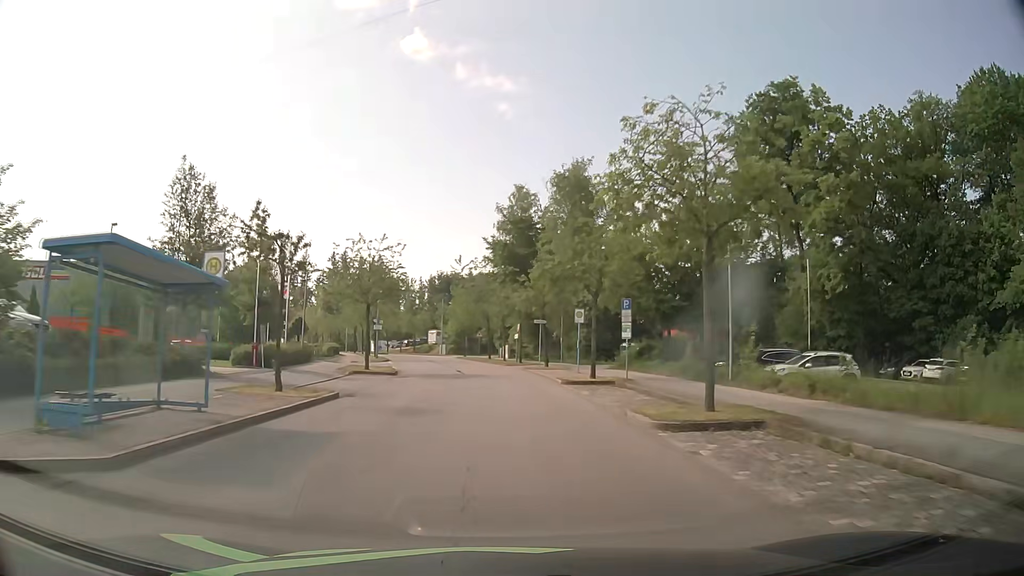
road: residential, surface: asphalt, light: Day
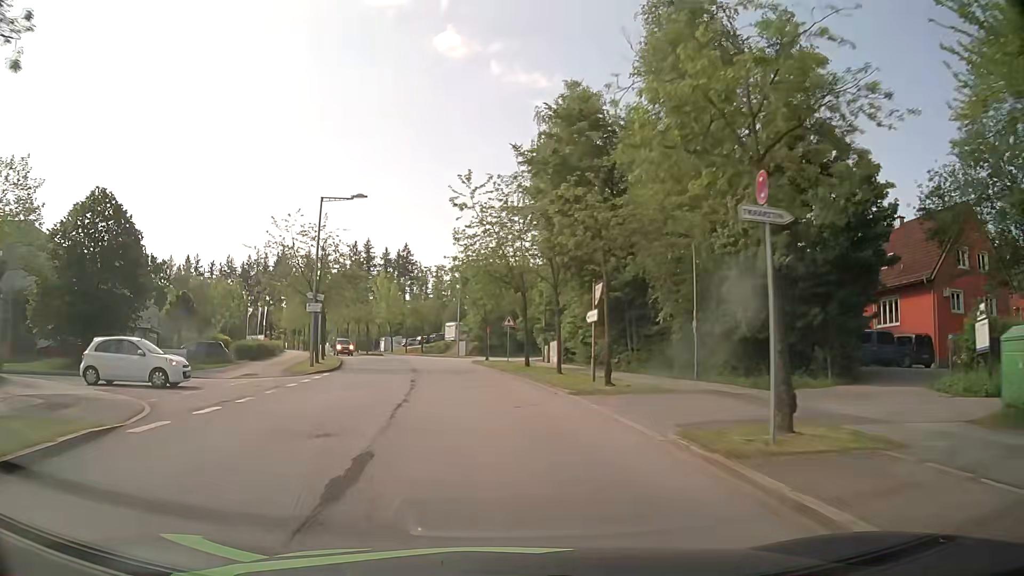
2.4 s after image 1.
(-0.4, +32.1) m; -3°
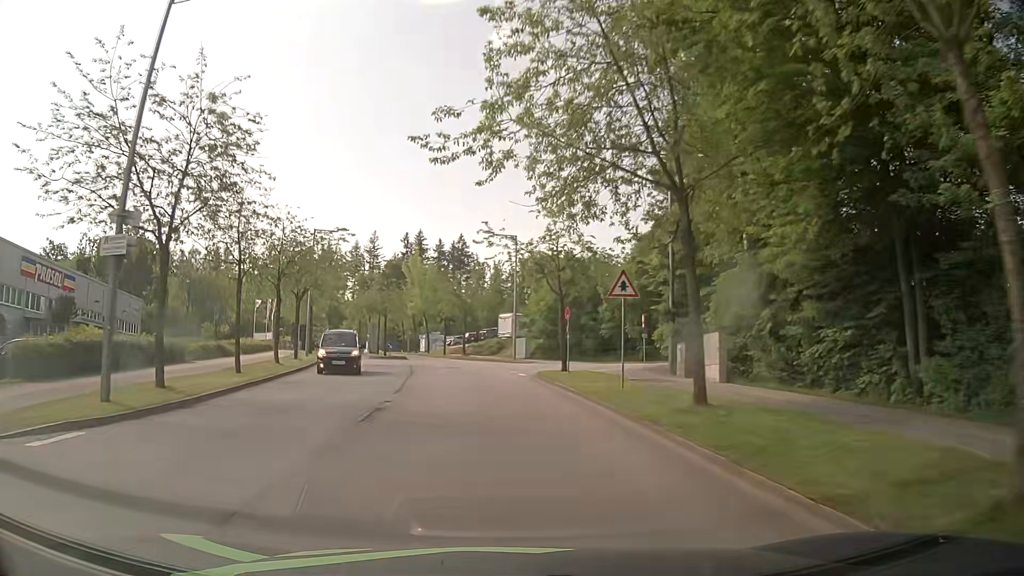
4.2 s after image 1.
(-1.2, +23.3) m; -5°
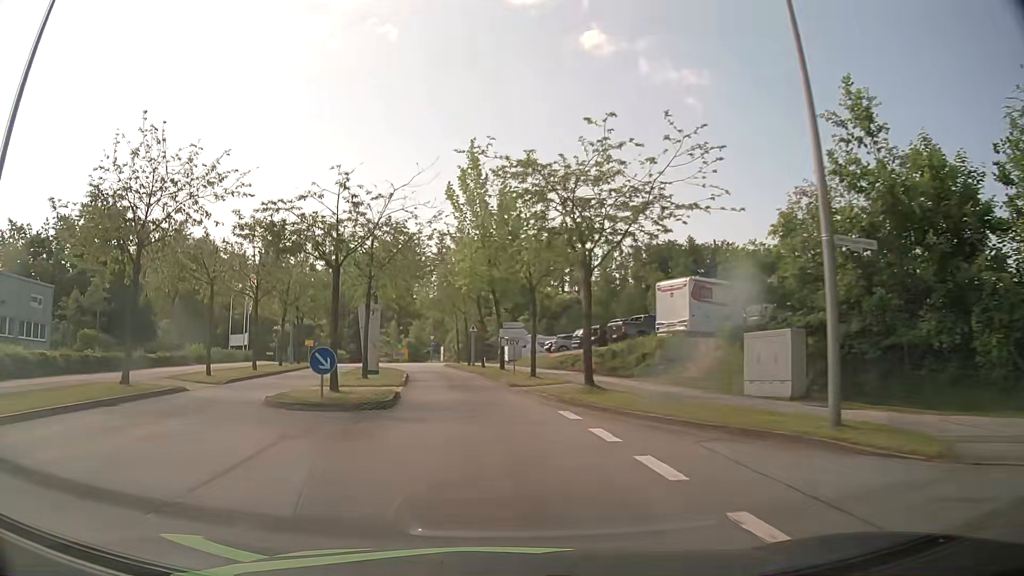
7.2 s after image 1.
(-2.5, +38.0) m; -9°
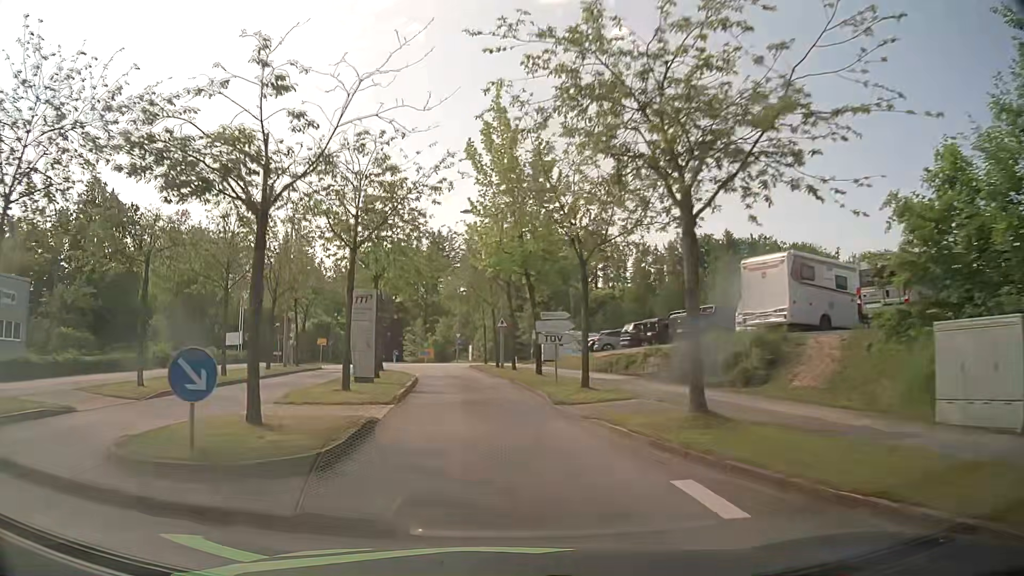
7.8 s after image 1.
(-0.2, +7.6) m; -2°
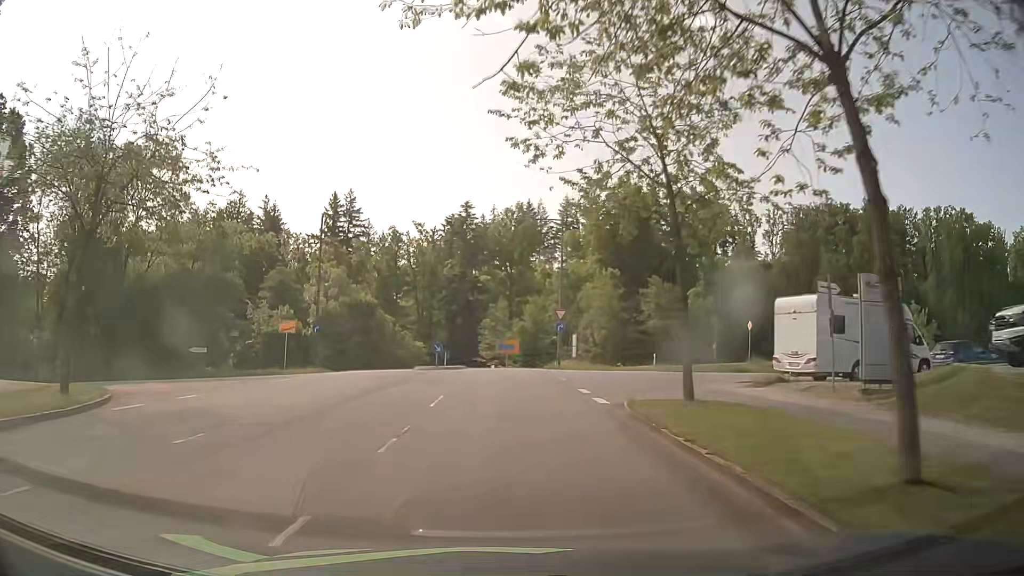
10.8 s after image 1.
(-3.0, +36.0) m; -8°
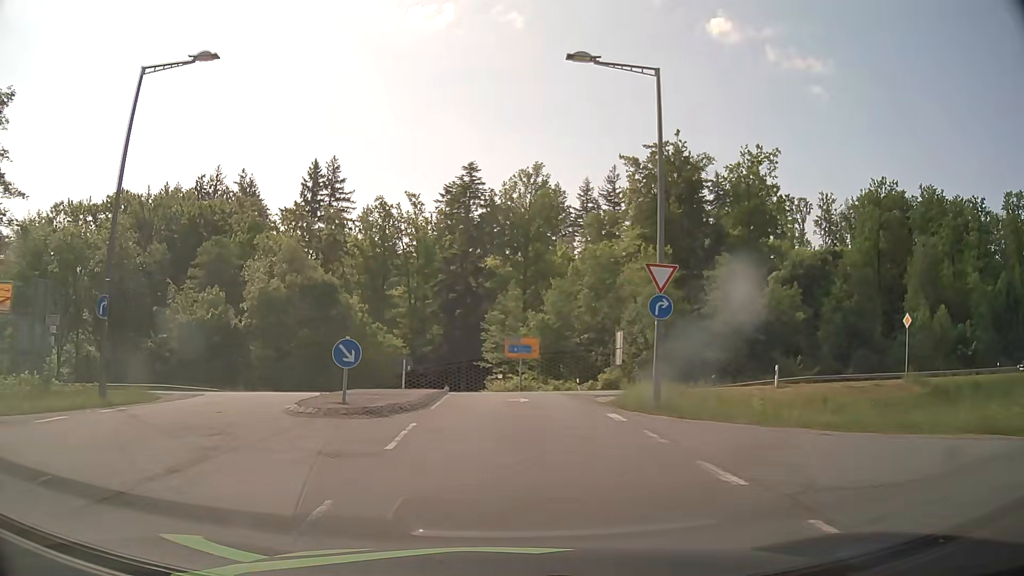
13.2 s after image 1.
(-0.1, +23.1) m; -1°
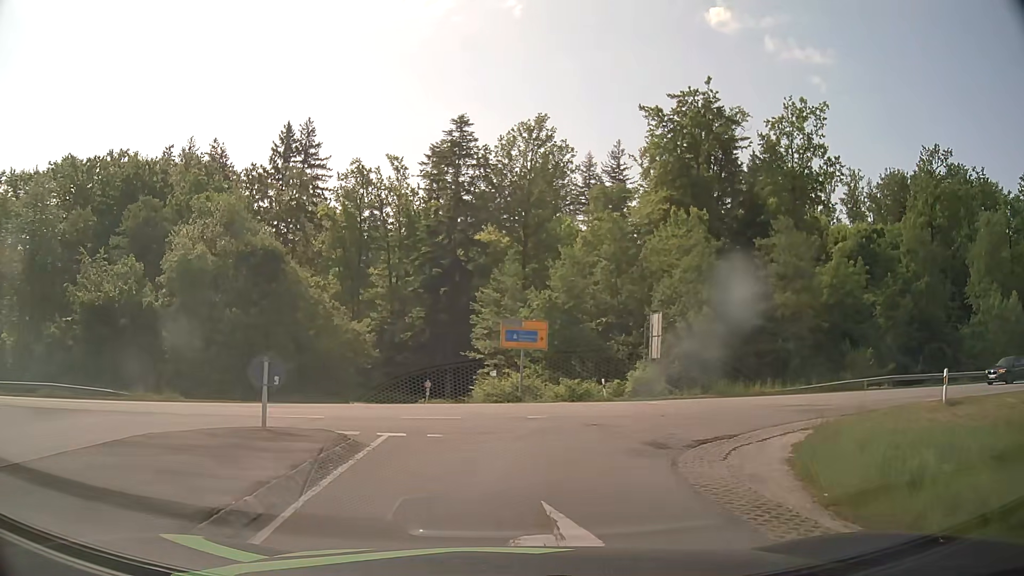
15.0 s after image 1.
(+0.1, +13.5) m; +1°
(+1, +10) (+6, +18) (+15, +22) (+25, +23) (+35, +25) (+45, +27) (+55, +29) (+65, +31) (+74, +33) (+84, +36) m
